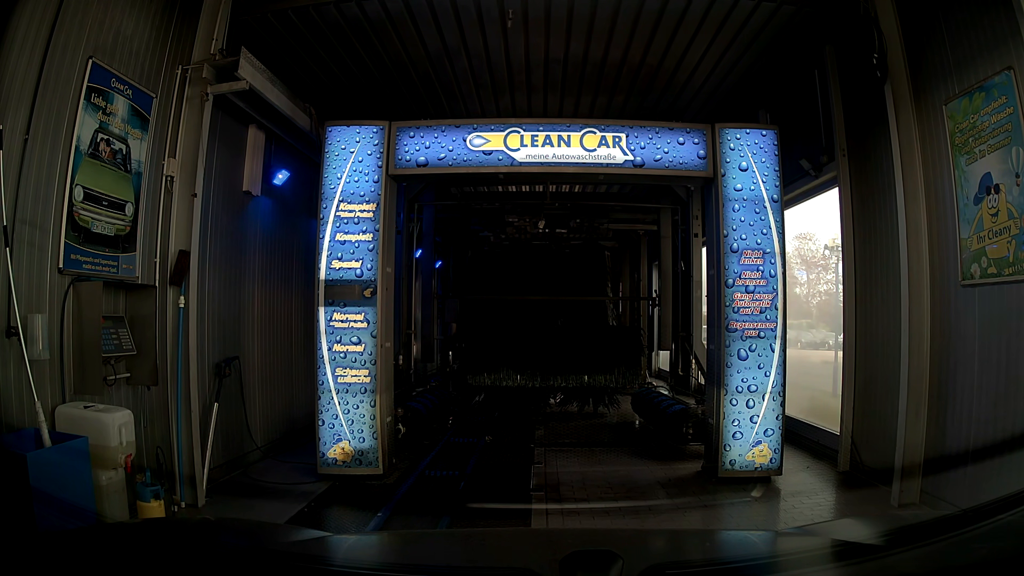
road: service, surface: asphalt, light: Day
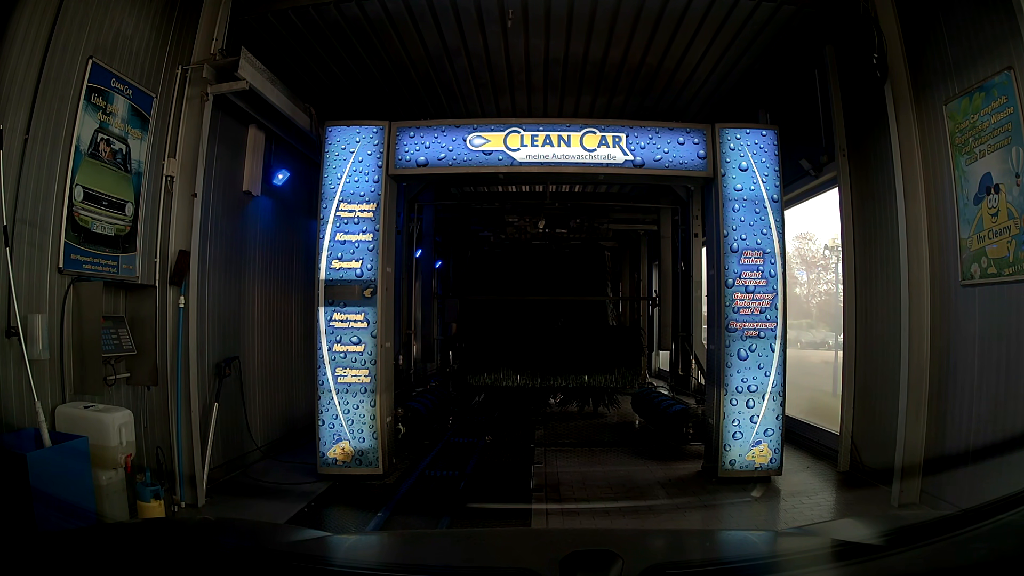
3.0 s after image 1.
(0.0, 0.0) m; 0°
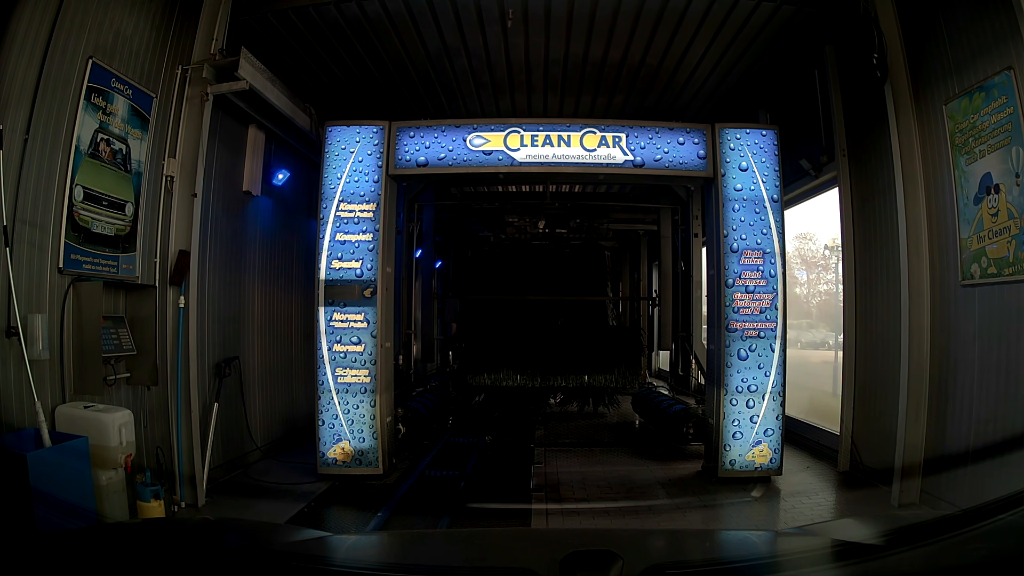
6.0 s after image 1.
(0.0, 0.0) m; 0°
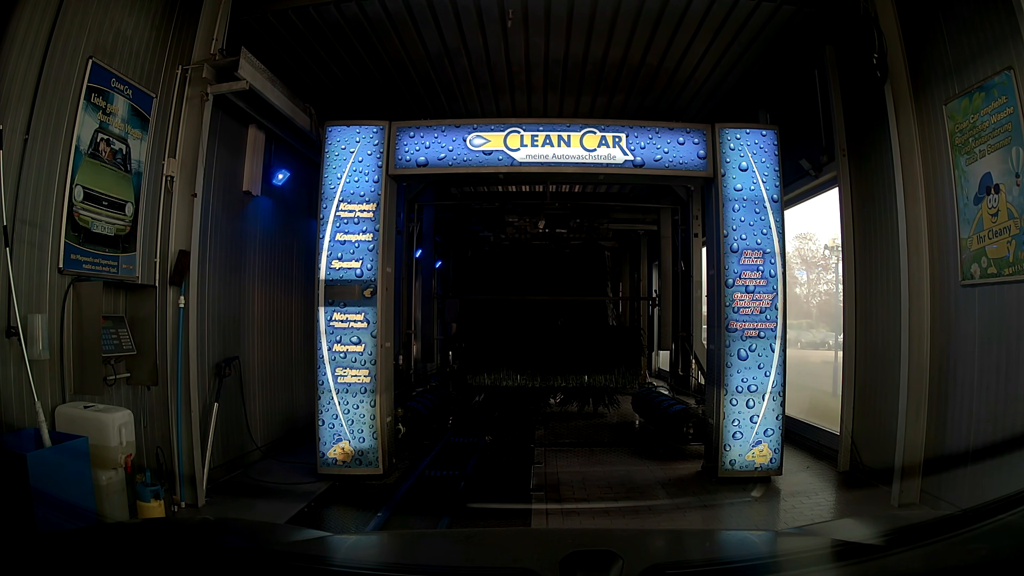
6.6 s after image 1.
(0.0, 0.0) m; 0°
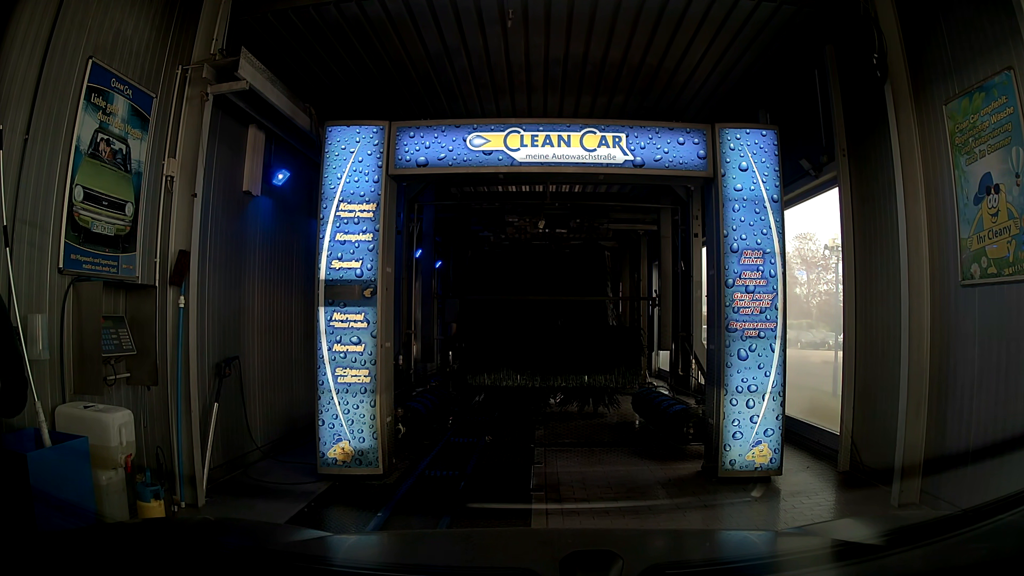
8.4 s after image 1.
(0.0, 0.0) m; 0°
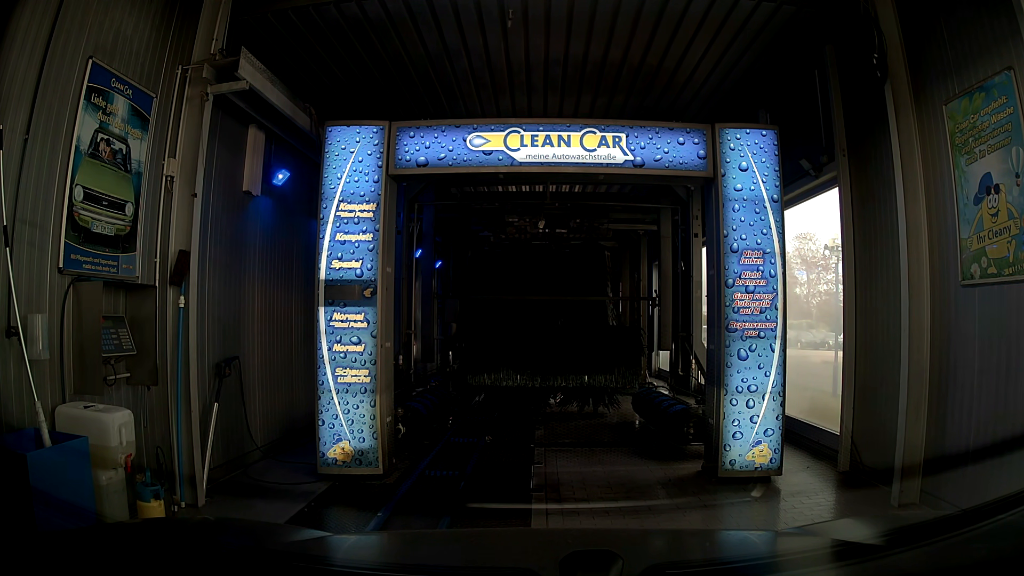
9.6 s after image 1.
(0.0, 0.0) m; 0°
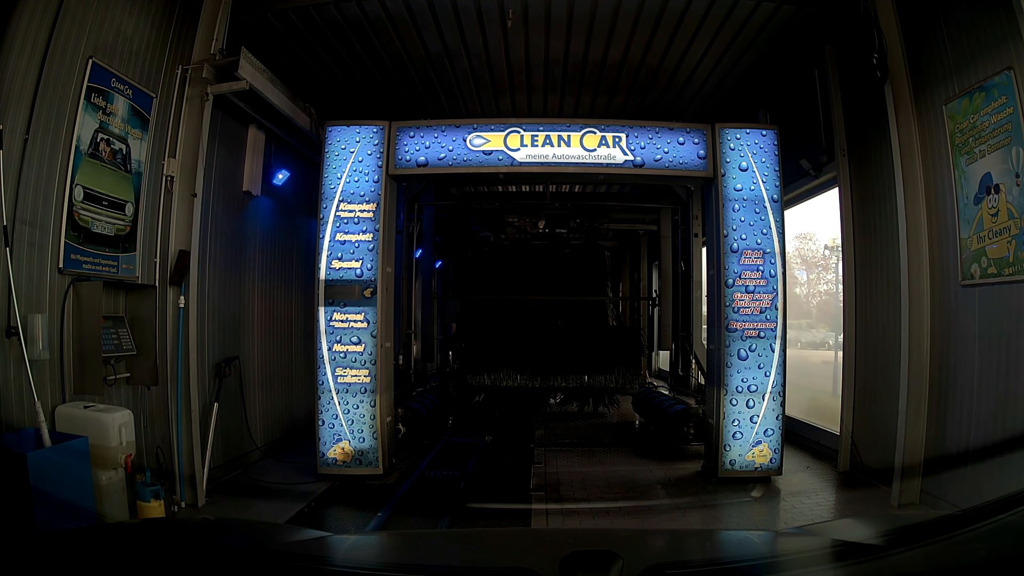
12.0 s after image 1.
(0.0, 0.0) m; 0°
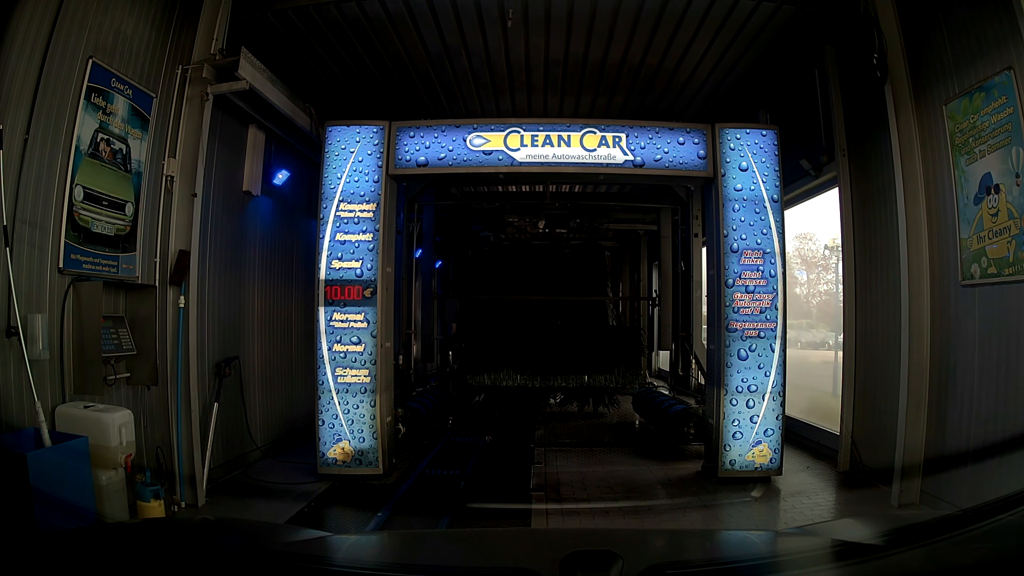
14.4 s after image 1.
(0.0, 0.0) m; 0°
